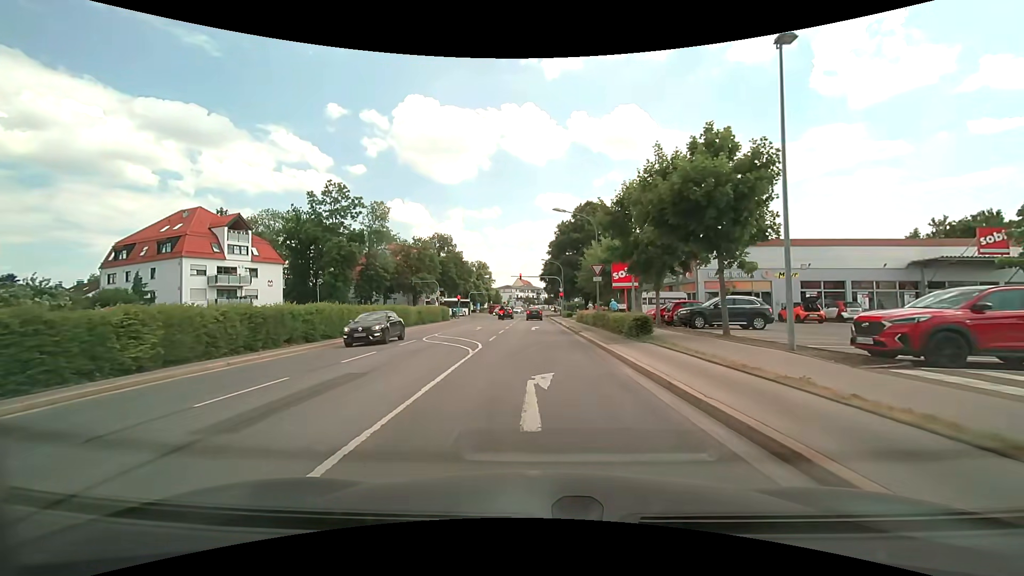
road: secondary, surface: asphalt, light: Day
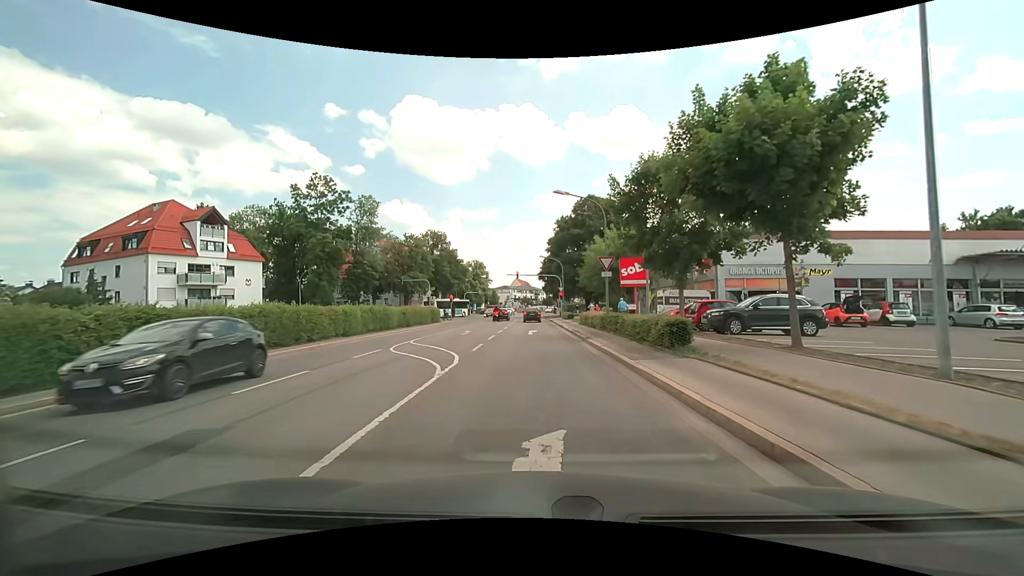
(0.0, +4.8) m; 0°
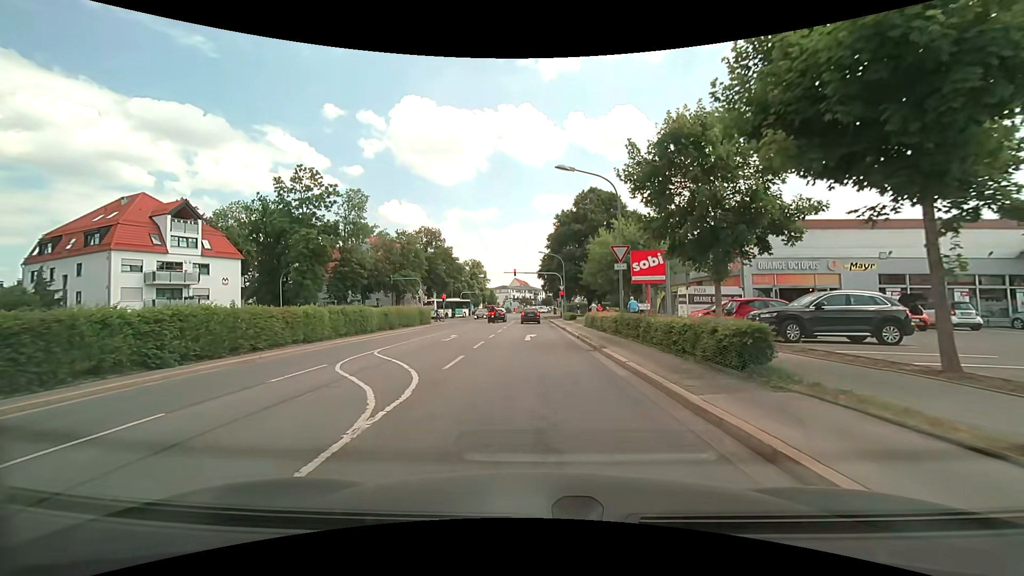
(0.0, +4.6) m; 0°
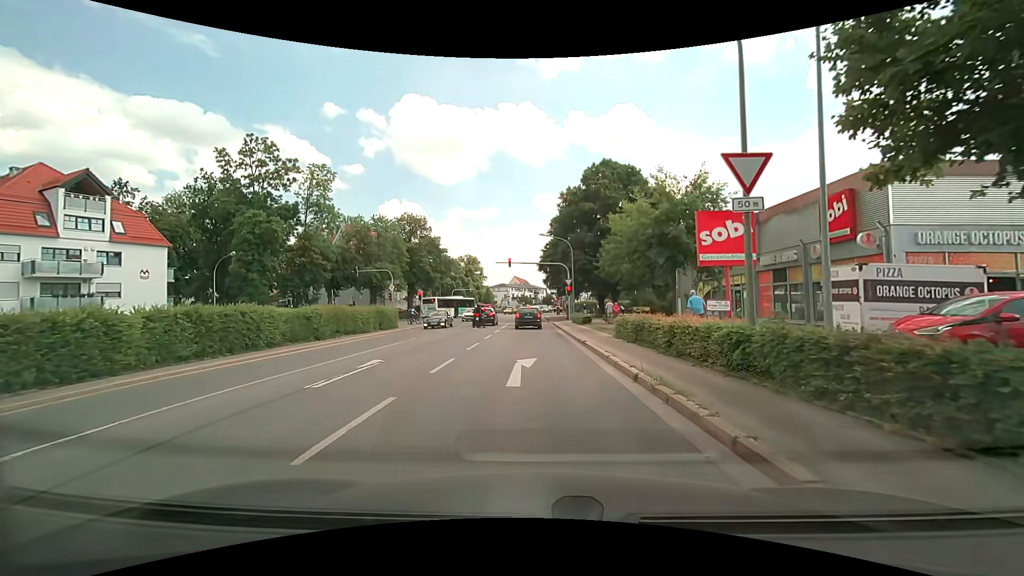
(-0.1, +12.5) m; 0°
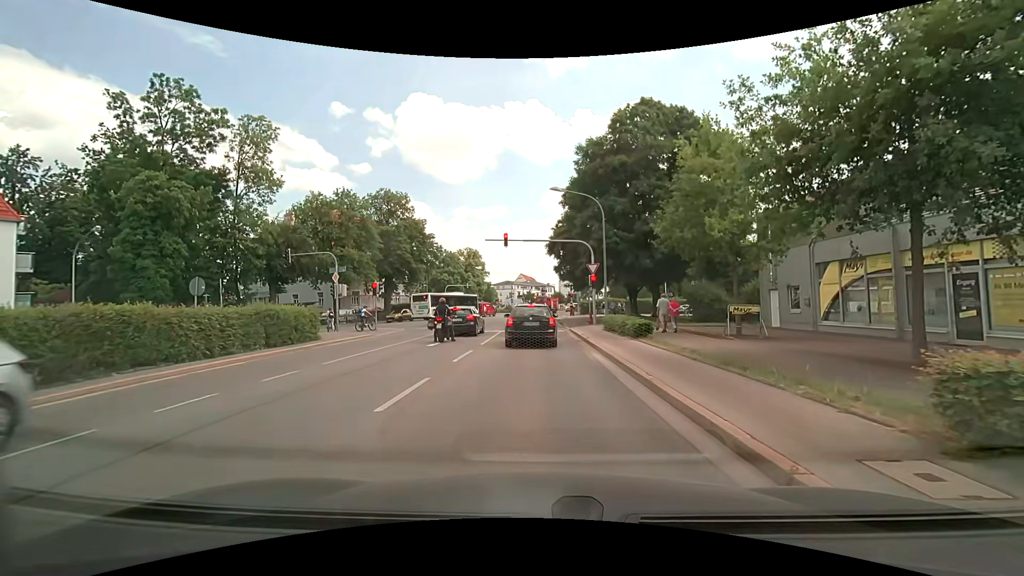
(-0.1, +15.5) m; 0°
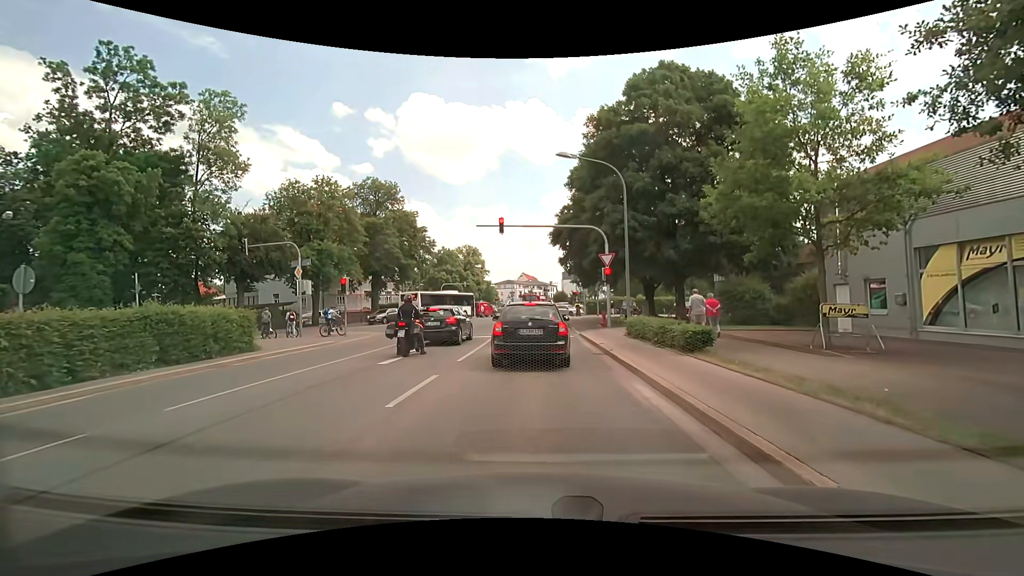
(0.0, +5.6) m; 0°
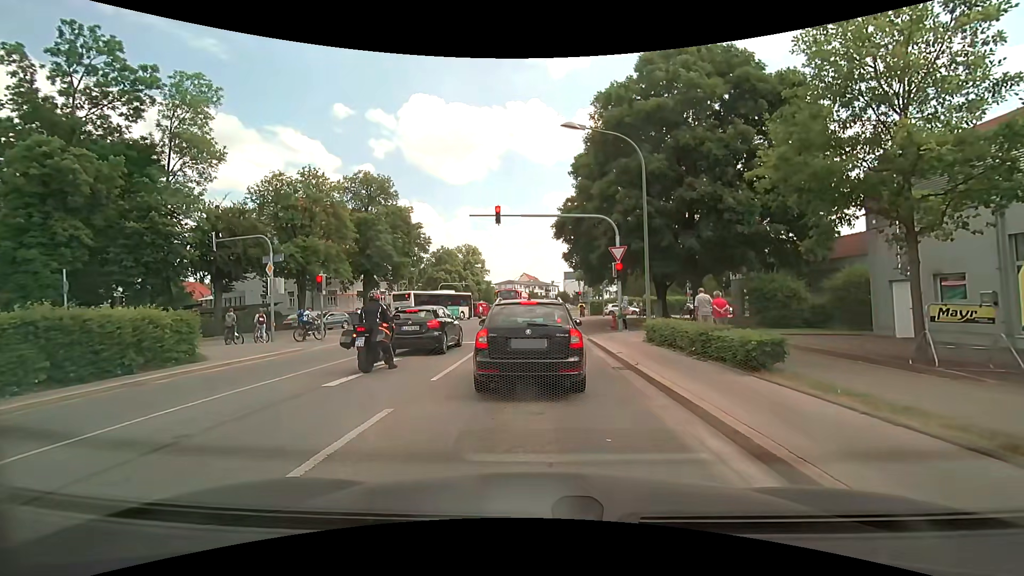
(0.0, +3.1) m; 0°
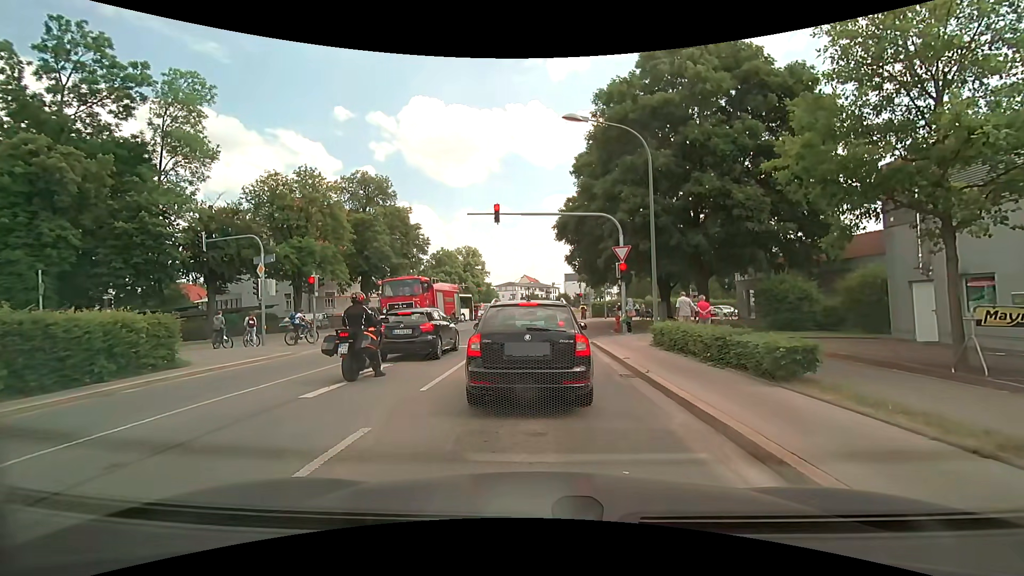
(0.0, +0.9) m; 0°
